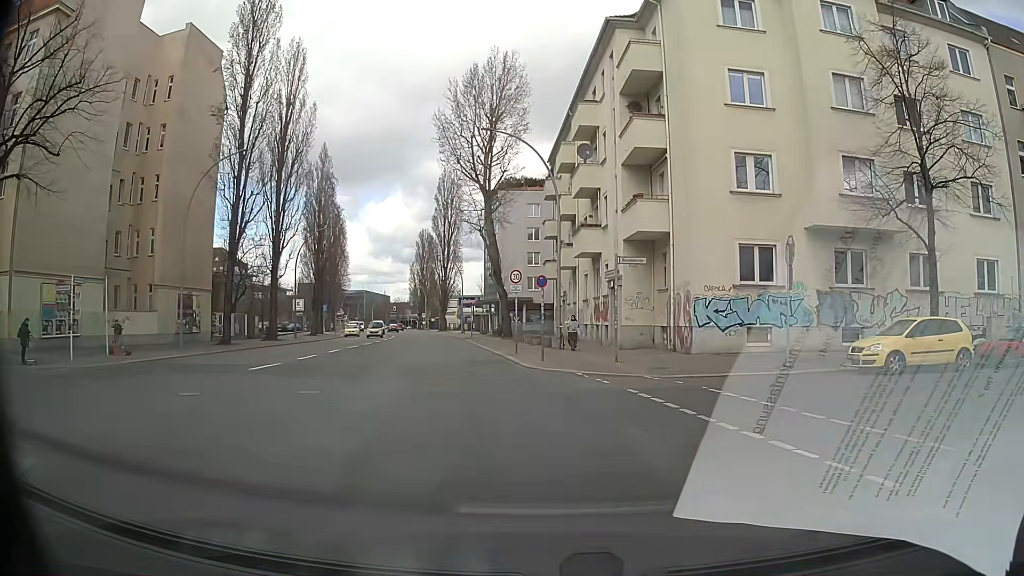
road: secondary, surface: asphalt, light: Day
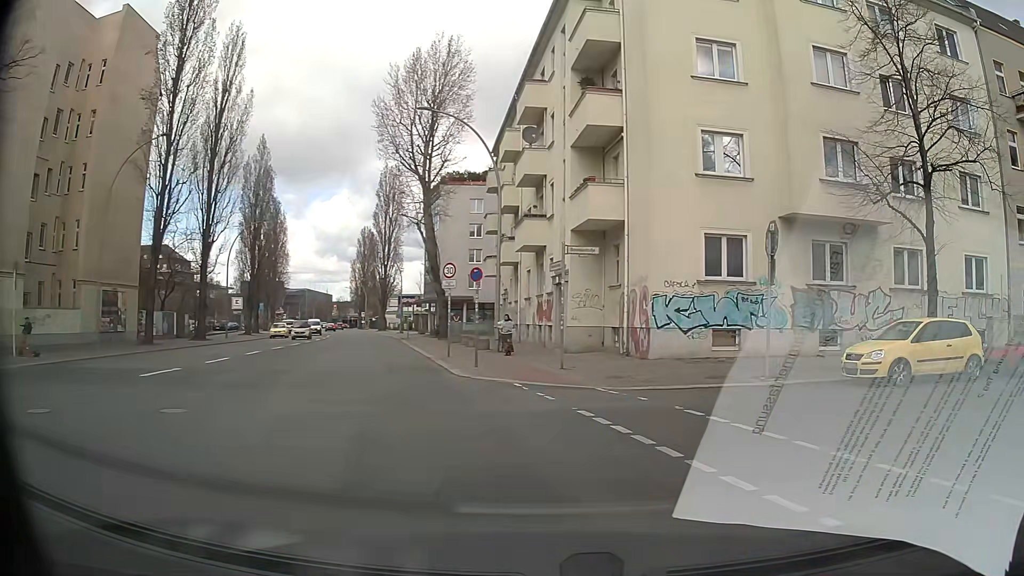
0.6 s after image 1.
(0.0, +2.9) m; +2°
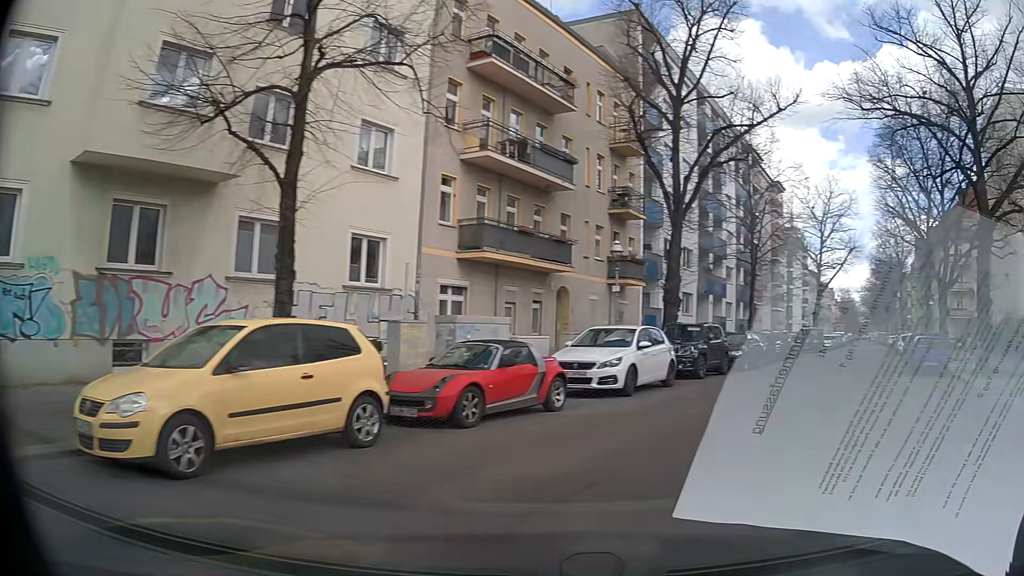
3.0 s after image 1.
(+3.9, +7.5) m; +56°
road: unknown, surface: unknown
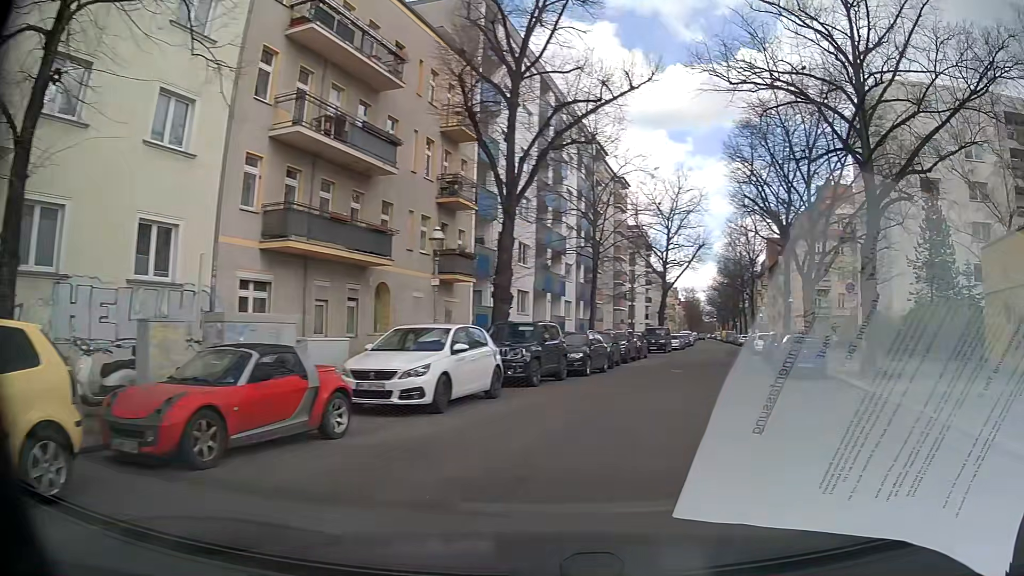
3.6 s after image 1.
(+0.4, +3.0) m; +13°
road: residential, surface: asphalt
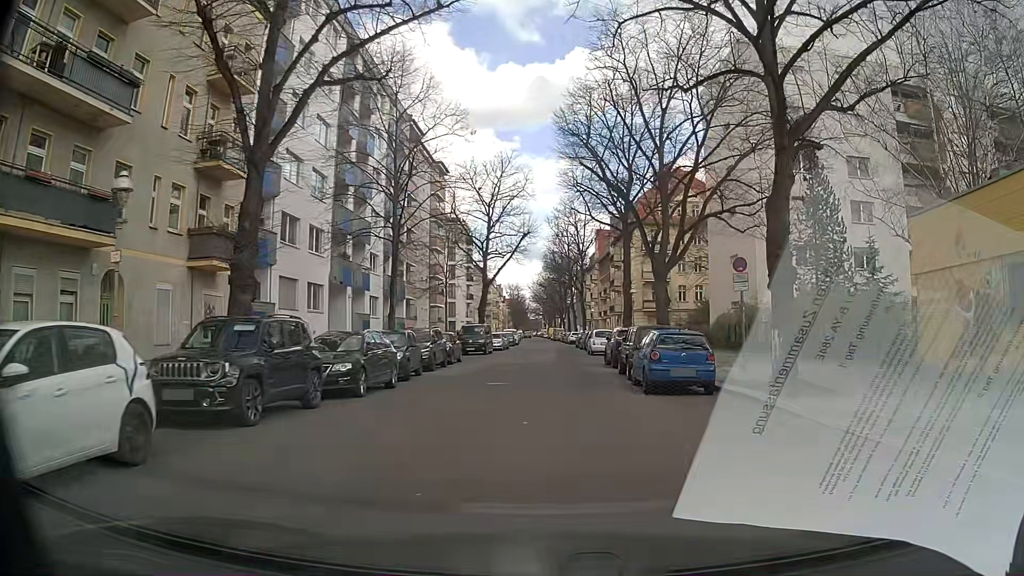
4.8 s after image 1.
(+1.1, +7.1) m; +15°
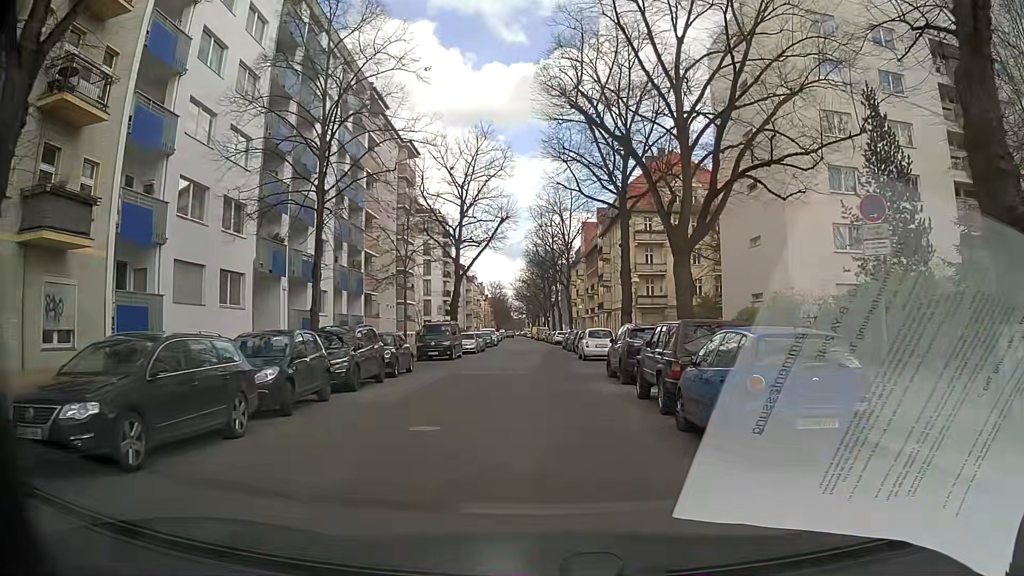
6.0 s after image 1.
(+0.1, +8.4) m; 0°
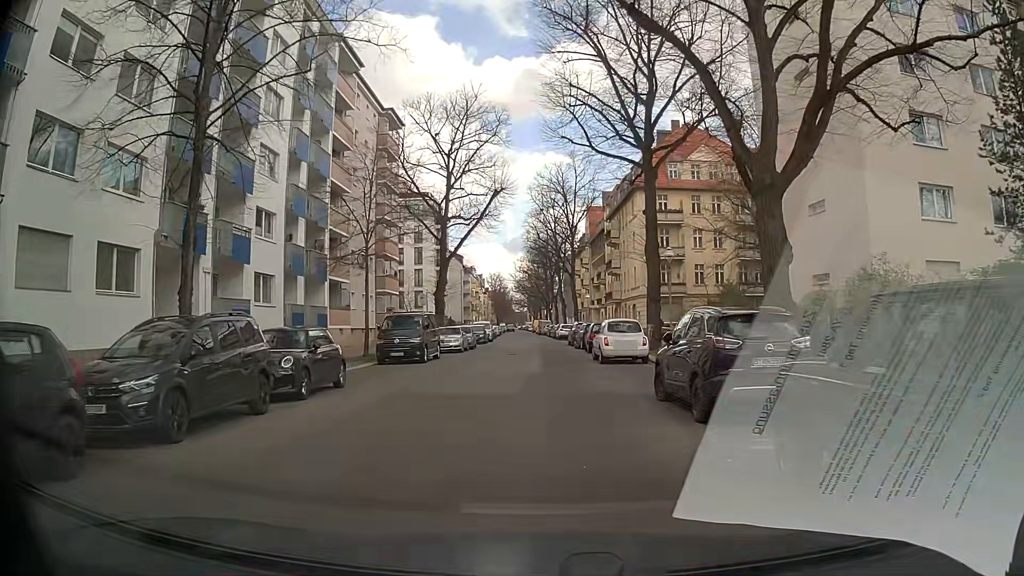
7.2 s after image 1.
(0.0, +8.7) m; 0°
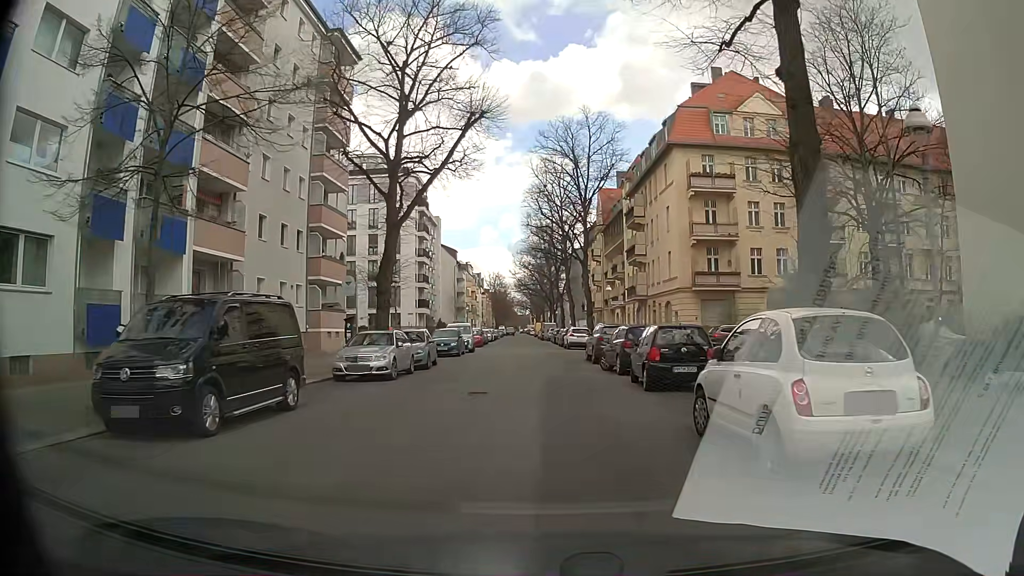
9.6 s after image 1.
(+0.1, +17.3) m; +3°
(0, +10) (-1, +20) (-1, +30) (-2, +40) (-3, +50) (-4, +60) (-4, +70) (-5, +80) (-6, +90) (-7, +100) m
